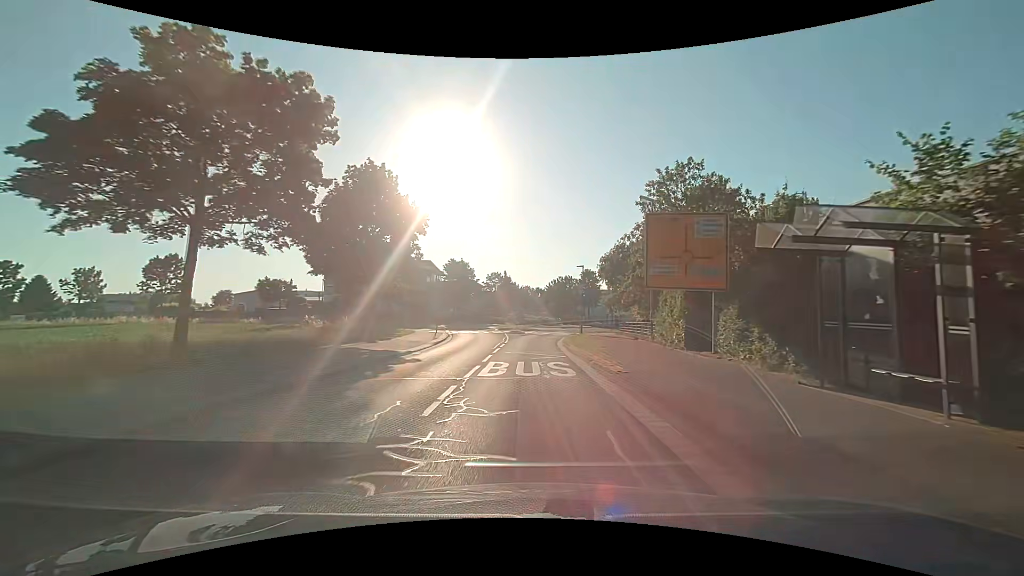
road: tertiary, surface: asphalt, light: Day
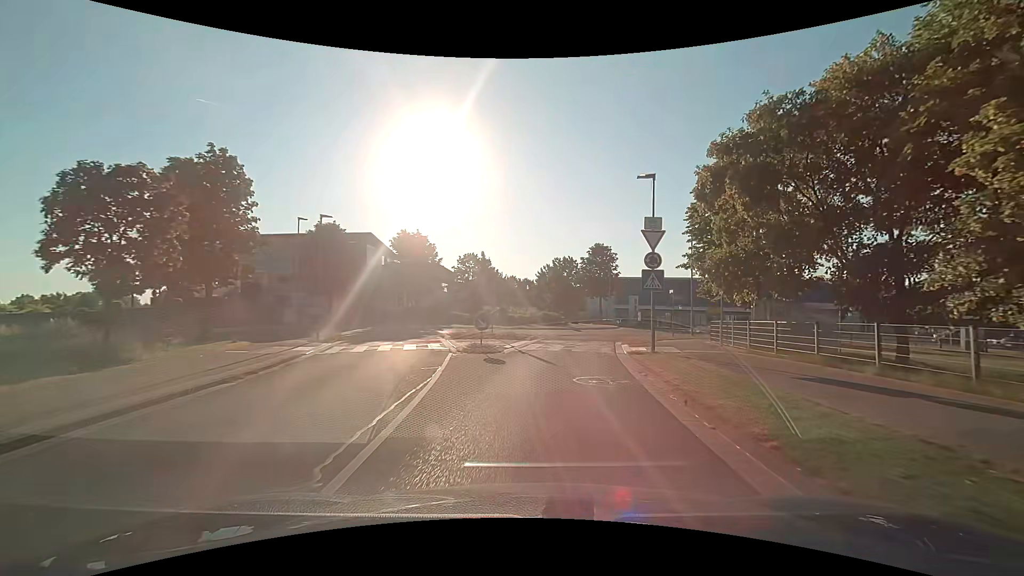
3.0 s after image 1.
(+0.2, +28.8) m; +2°
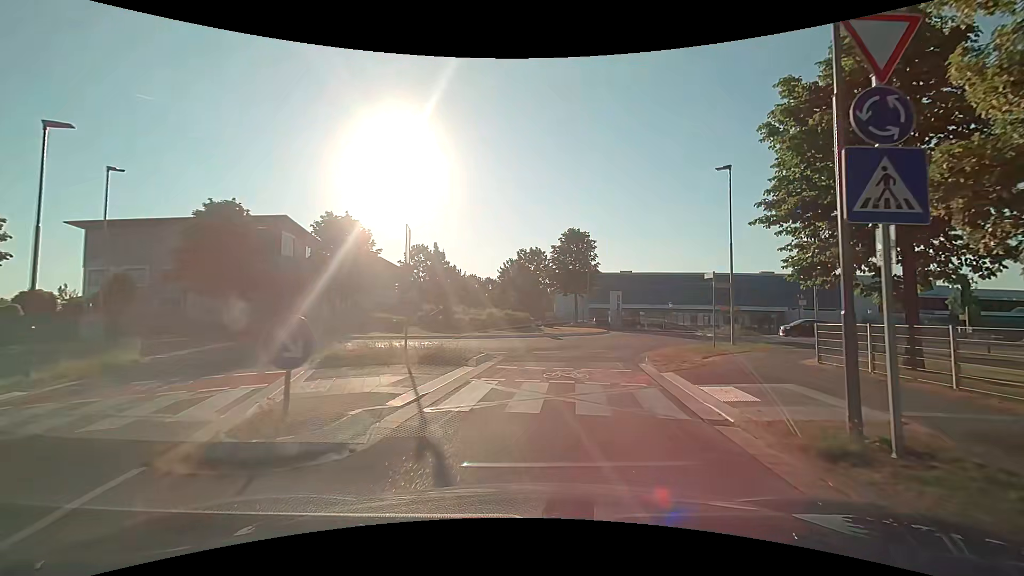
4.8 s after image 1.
(+0.4, +12.5) m; +3°
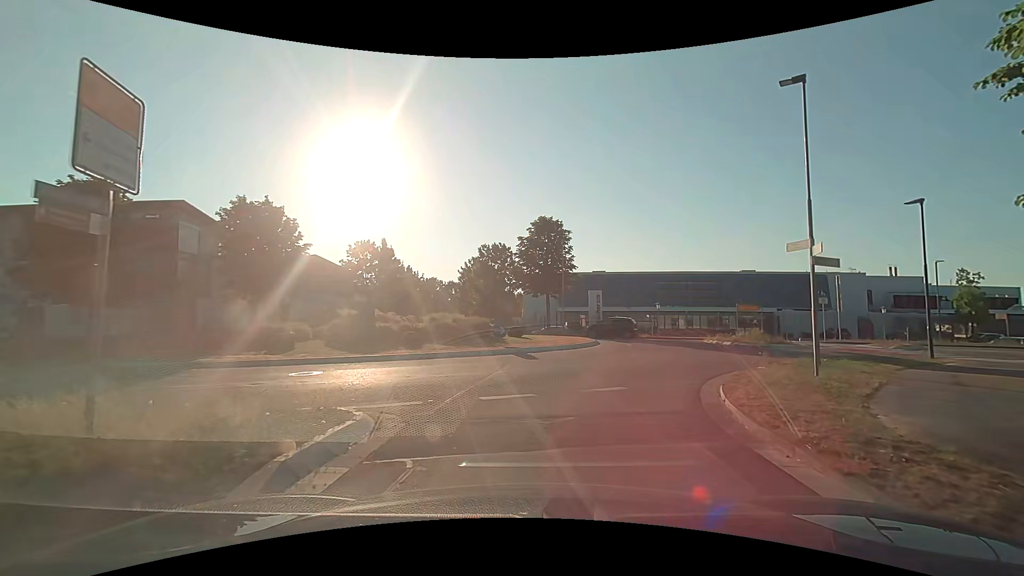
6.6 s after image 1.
(+0.4, +9.0) m; +5°
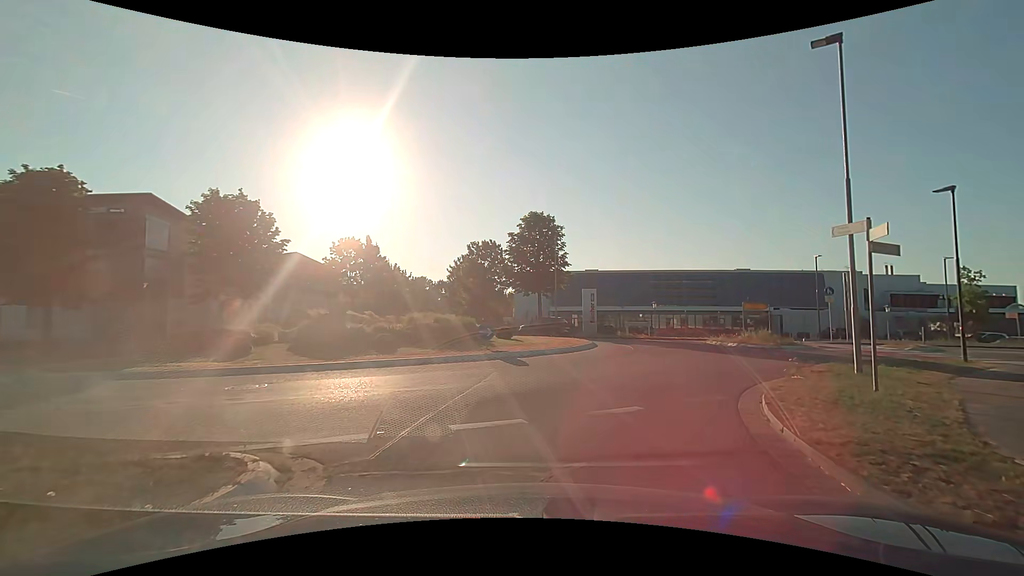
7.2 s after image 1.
(0.0, +2.1) m; 0°
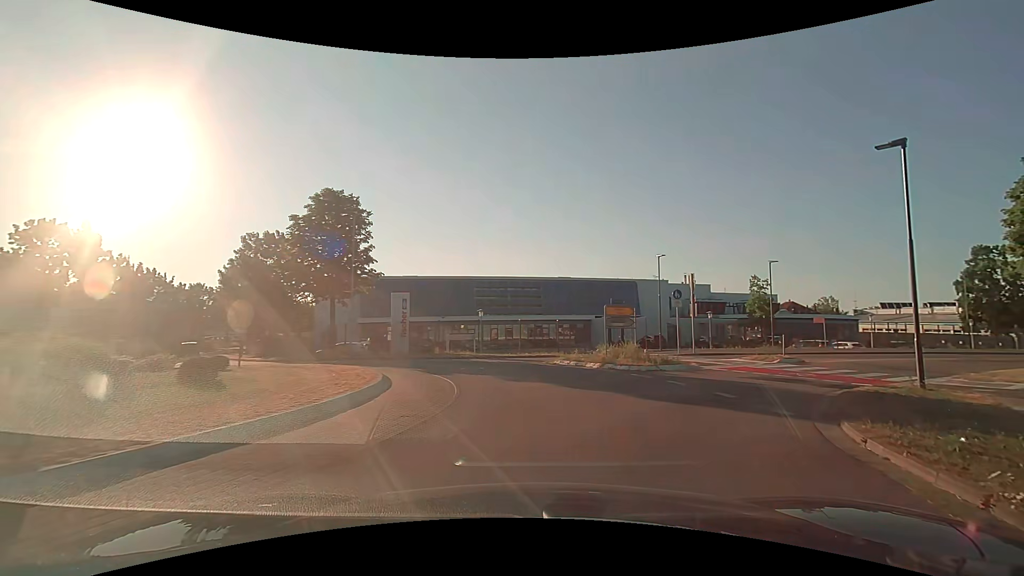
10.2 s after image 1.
(+1.4, +10.0) m; +21°
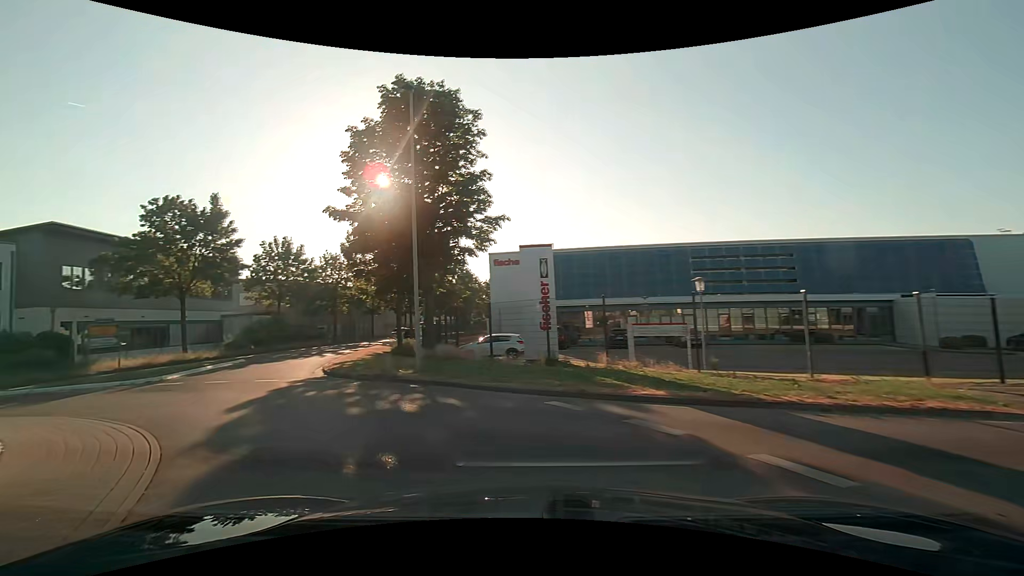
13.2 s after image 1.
(-1.1, +16.9) m; -26°
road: secondary
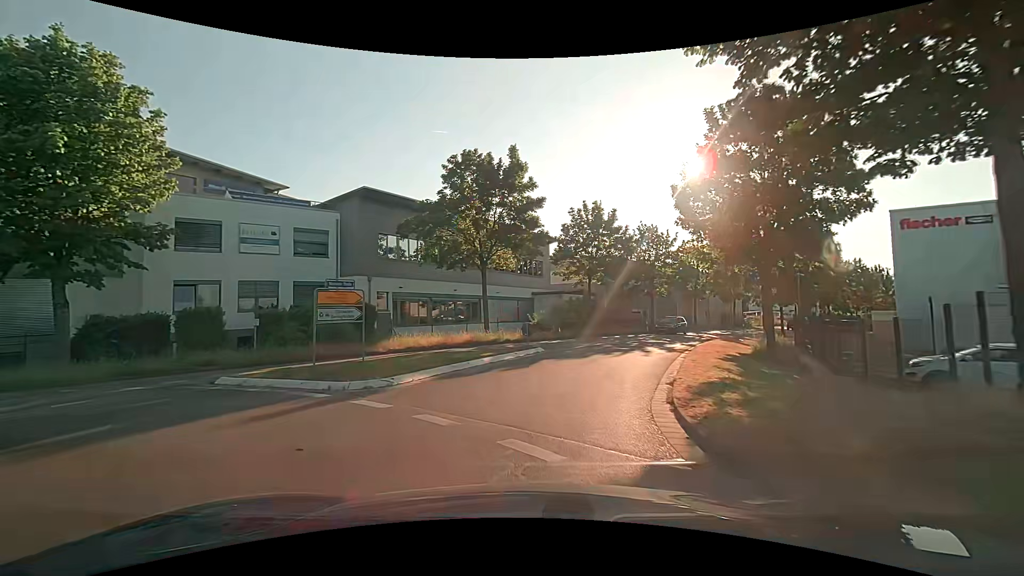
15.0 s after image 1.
(-4.1, +11.4) m; -34°
(+1, +10) (+3, +20) (+7, +29) (+11, +38) (+17, +46) (+22, +55) (+28, +63) (+34, +70) (+41, +78) (+48, +85) m
